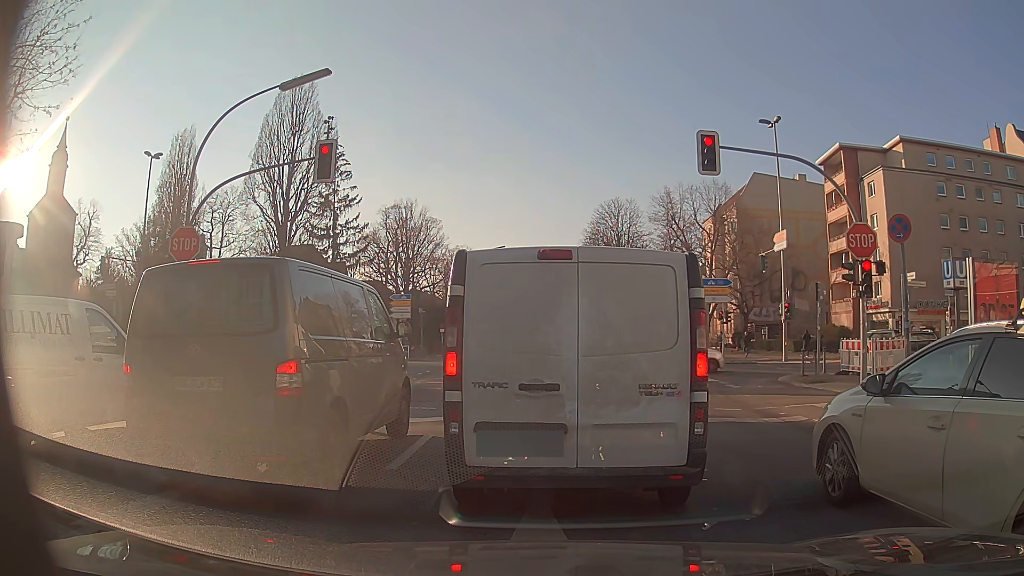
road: secondary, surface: asphalt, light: Day
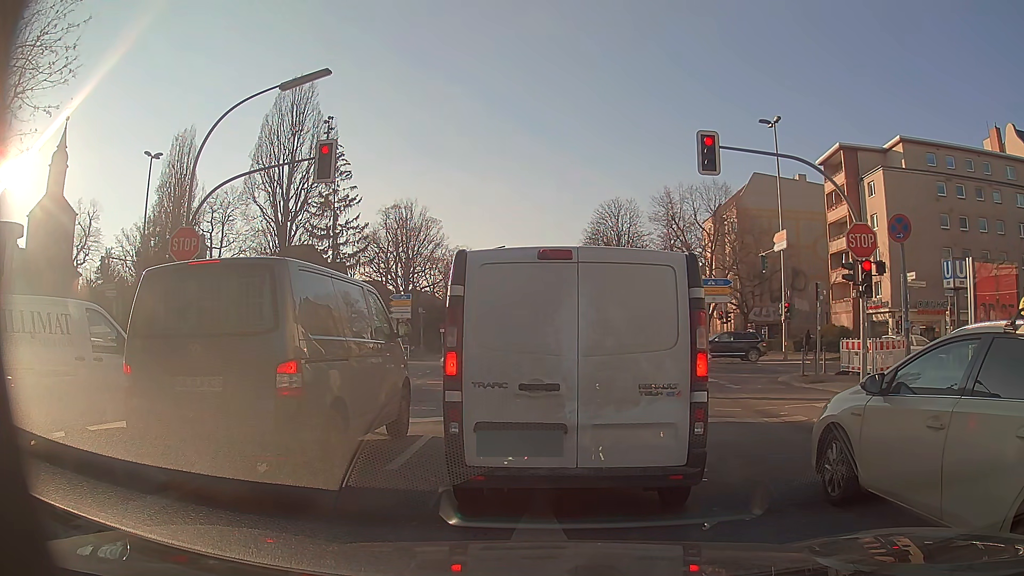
(0.0, 0.0) m; 0°
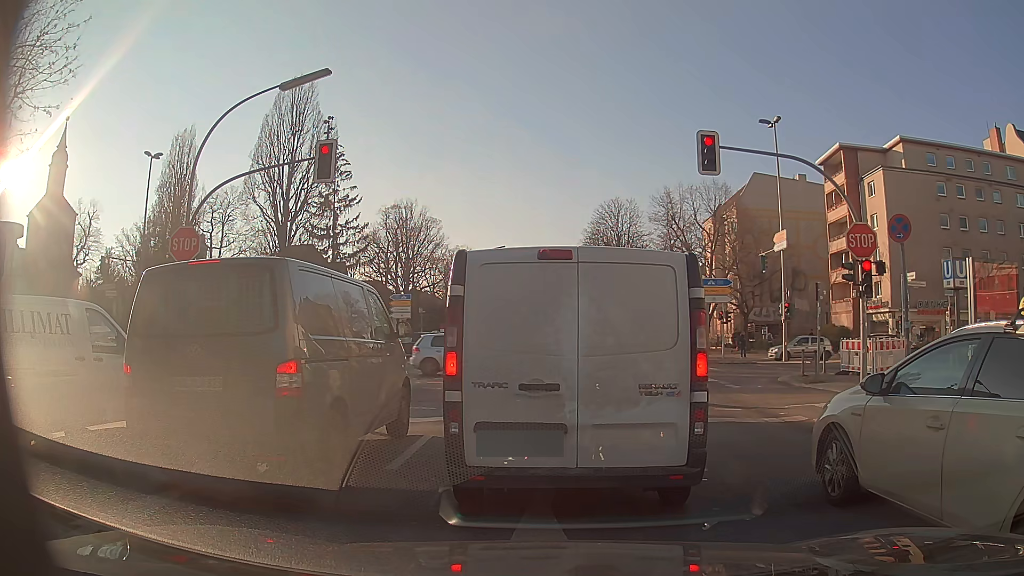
(0.0, 0.0) m; 0°
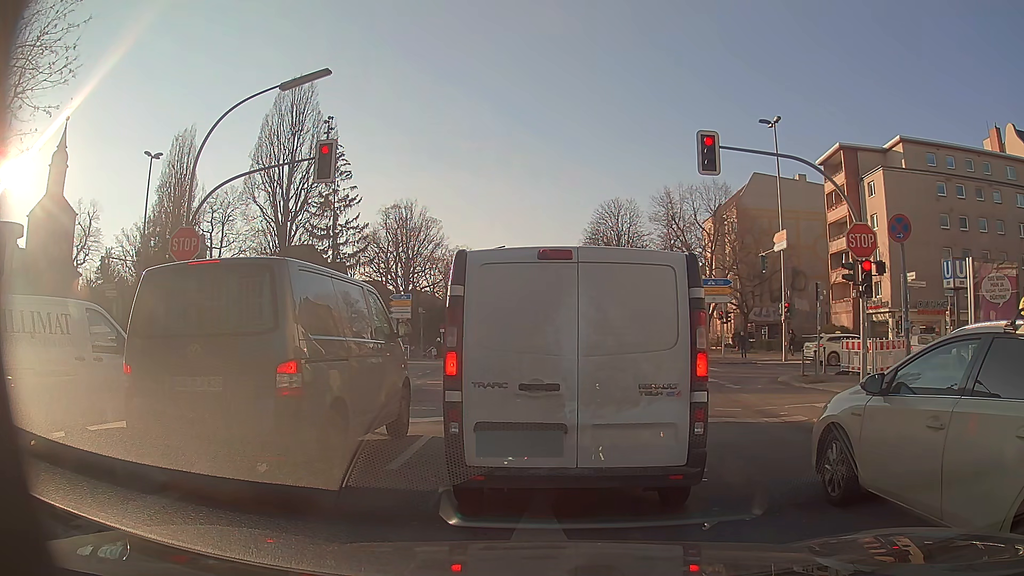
(0.0, 0.0) m; 0°
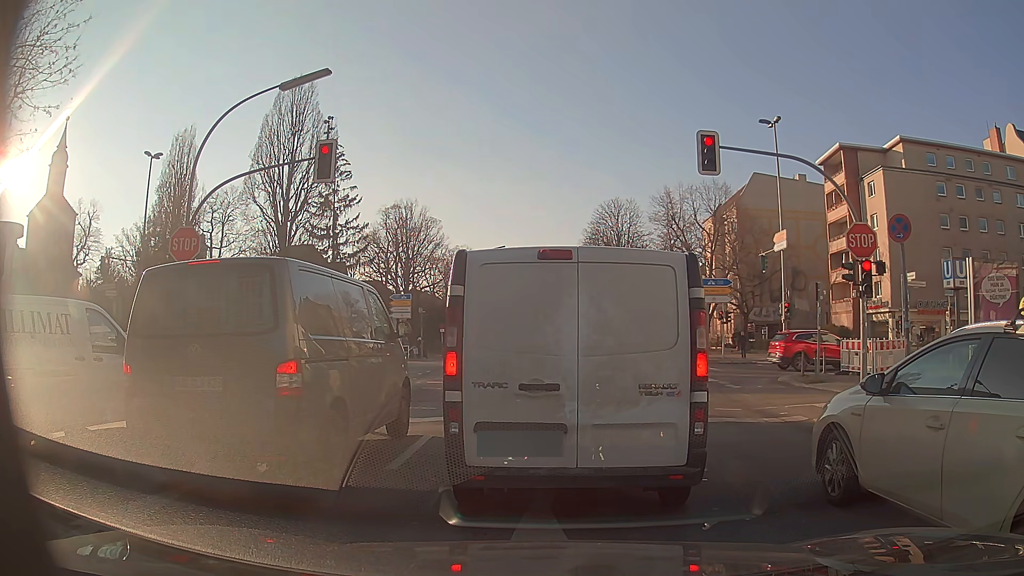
(0.0, 0.0) m; 0°
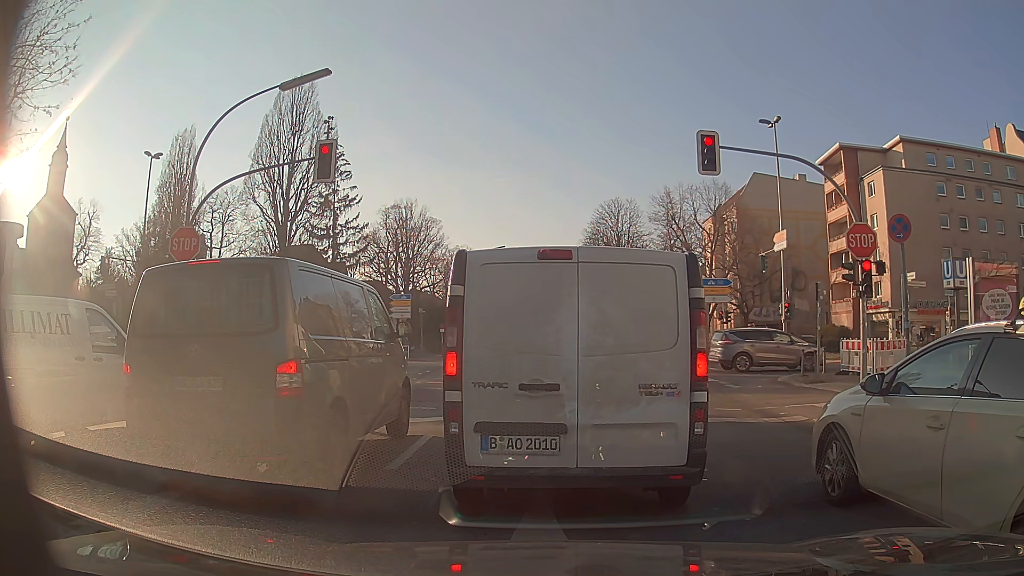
(0.0, 0.0) m; 0°
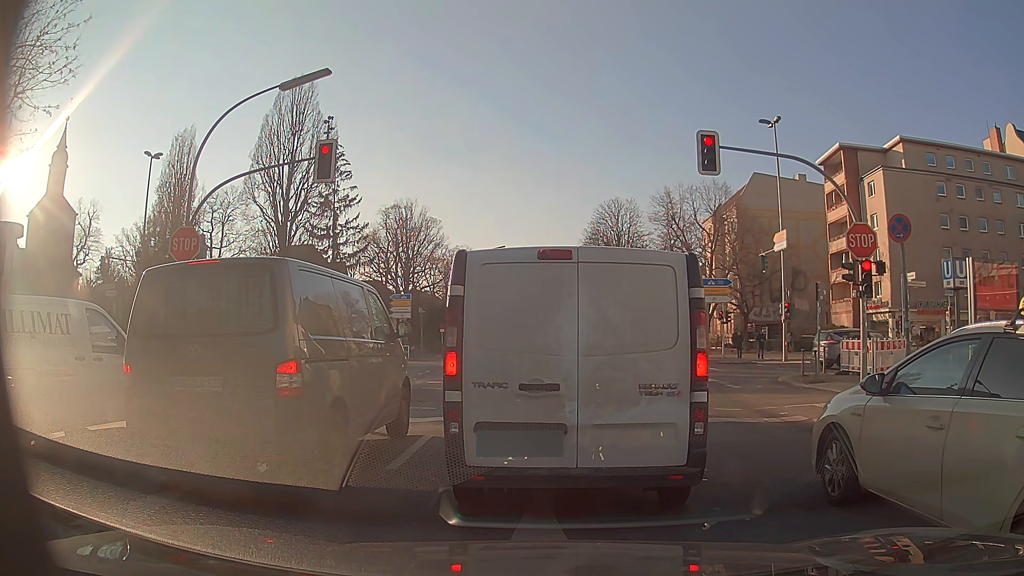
(0.0, 0.0) m; 0°
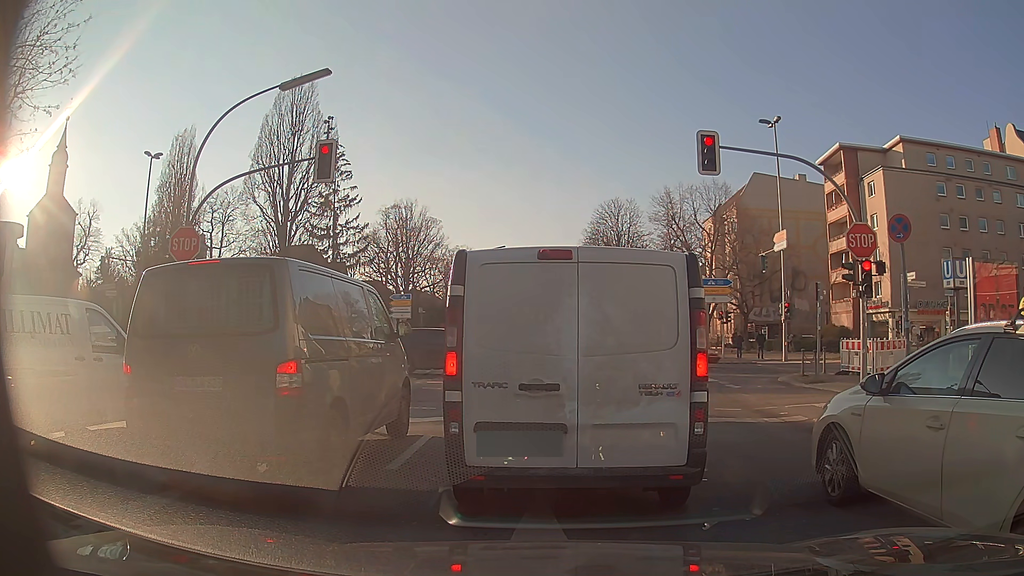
(0.0, 0.0) m; 0°
(0, +10) (-1, +20) (-1, +30) (-2, +40) (-2, +50) (-3, +60) (-3, +70) (-4, +80) (-4, +90) (-4, +100) m
